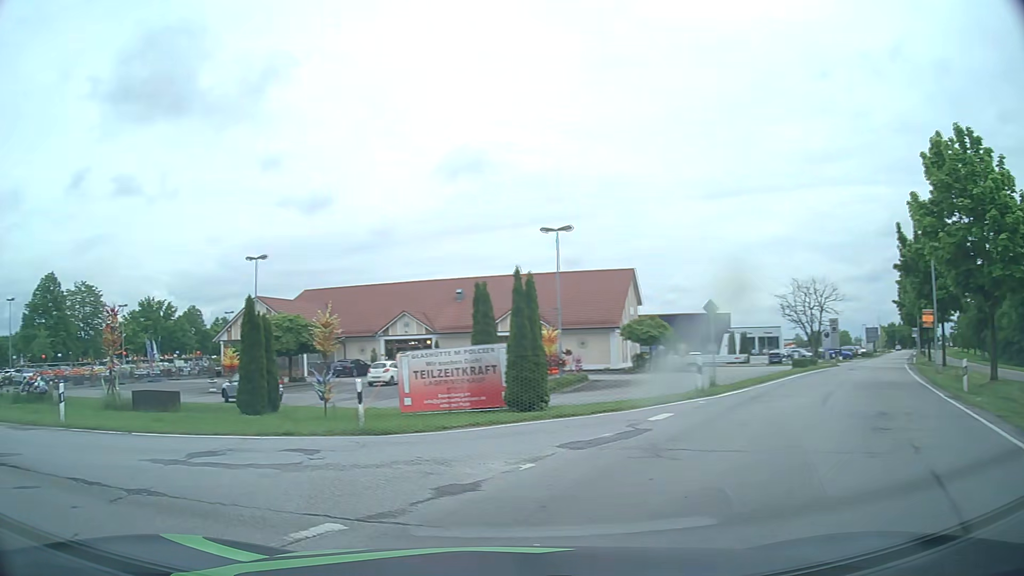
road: tertiary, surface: asphalt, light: Day
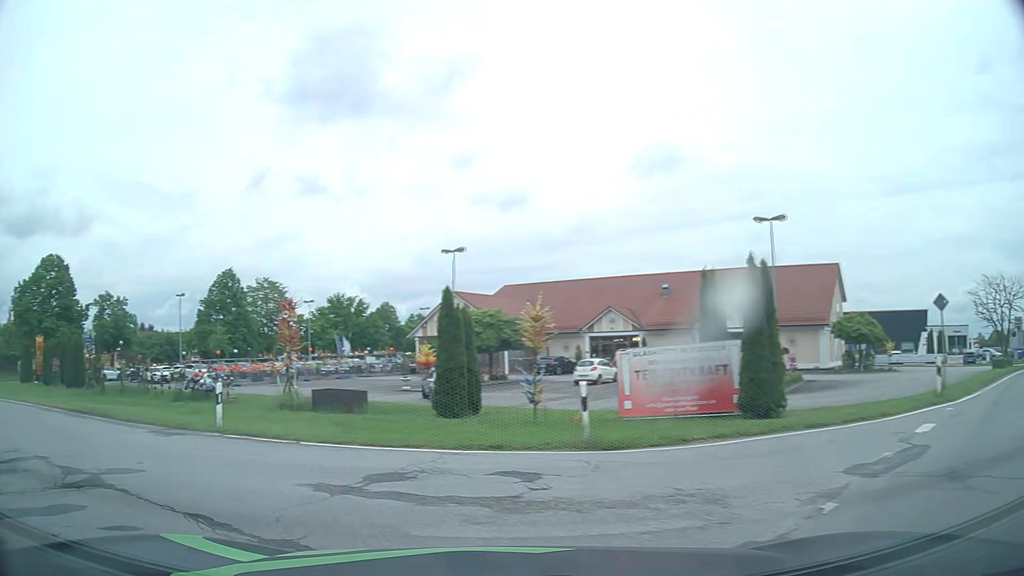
(-0.3, +2.3) m; -14°
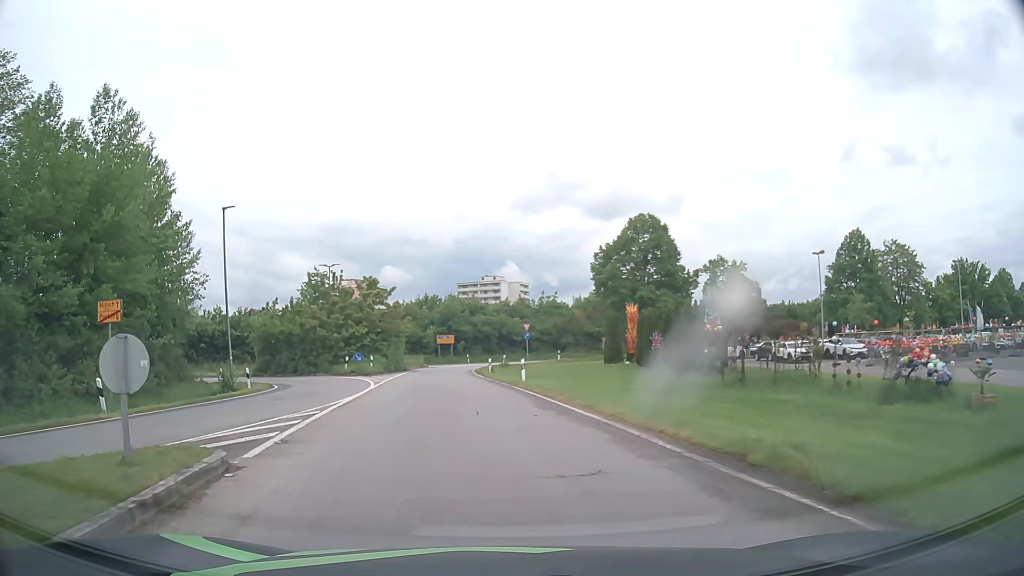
(-7.8, +11.6) m; -52°
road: primary_link
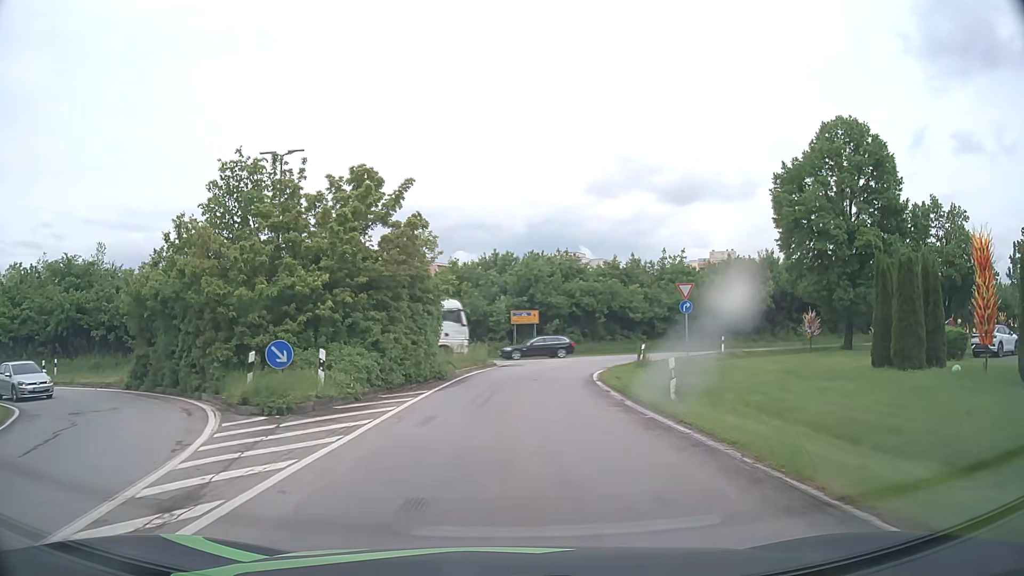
(-3.2, +29.1) m; -7°
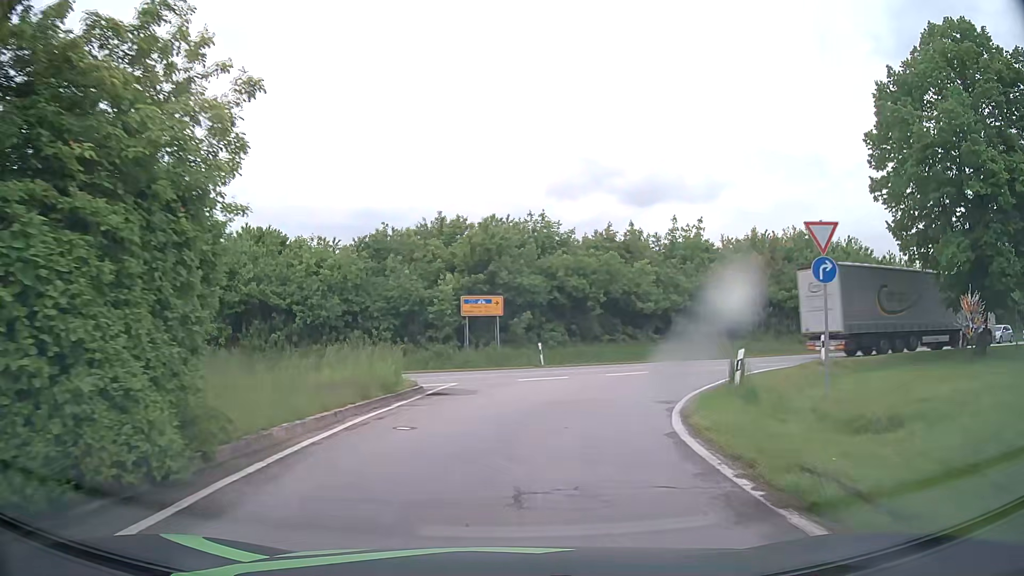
(+0.5, +16.9) m; +4°
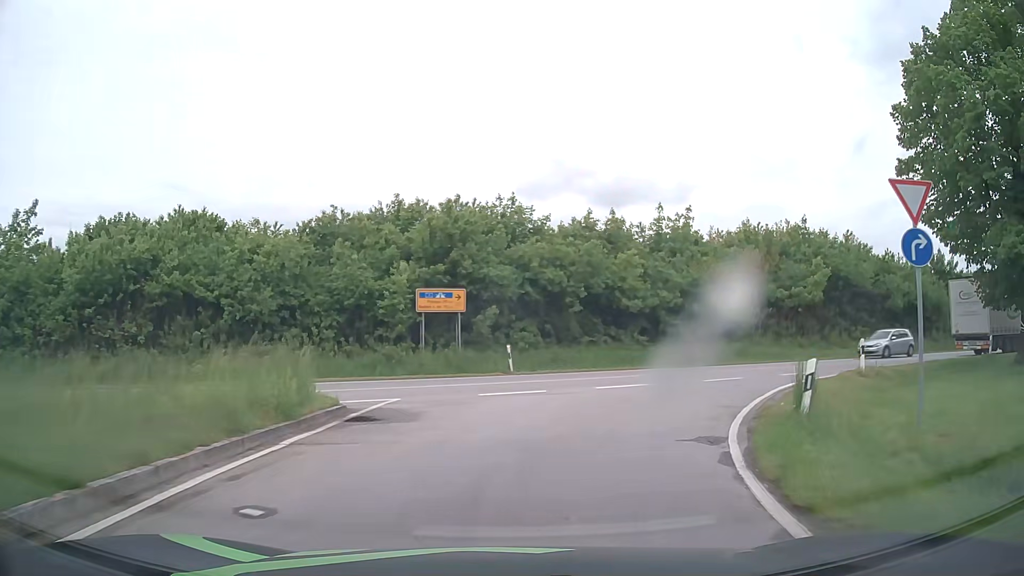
(+0.1, +4.7) m; +3°
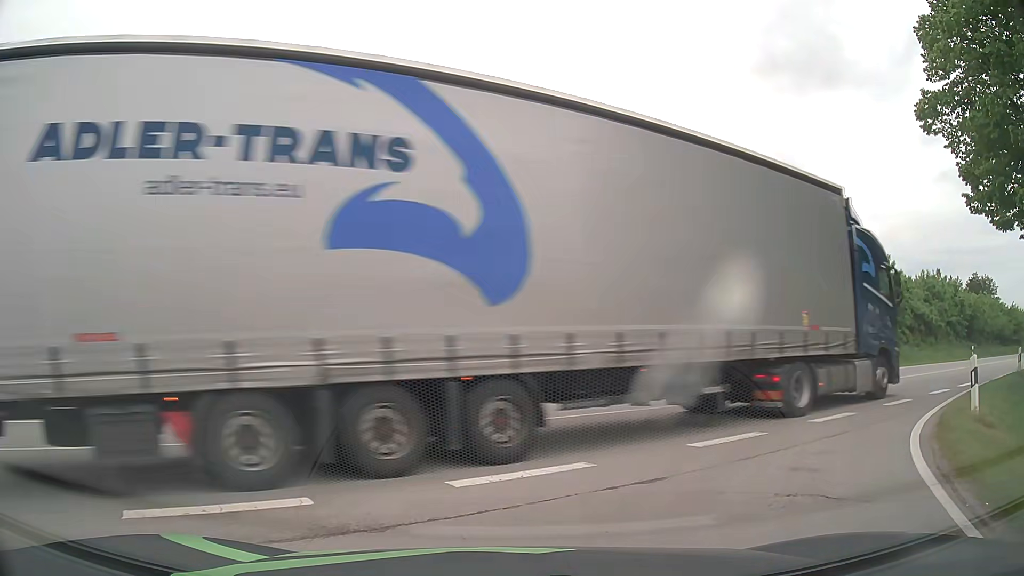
(+0.9, +9.4) m; +12°
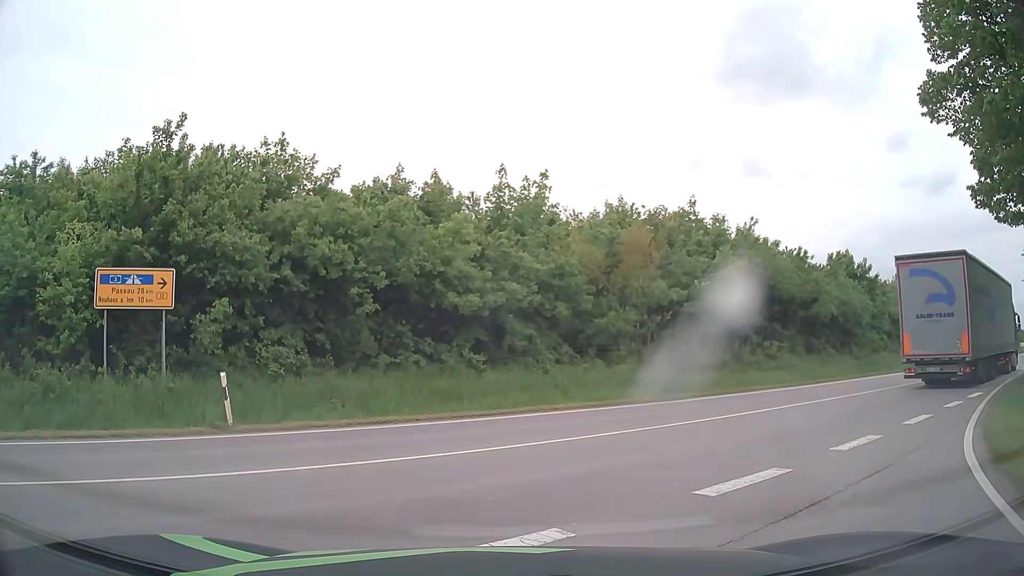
(0.0, +1.9) m; +2°
(+3, +9) (+10, +17) (+18, +23) (+26, +29) (+33, +35) (+41, +41) (+49, +47) (+57, +53) (+65, +60) (+73, +66) m
